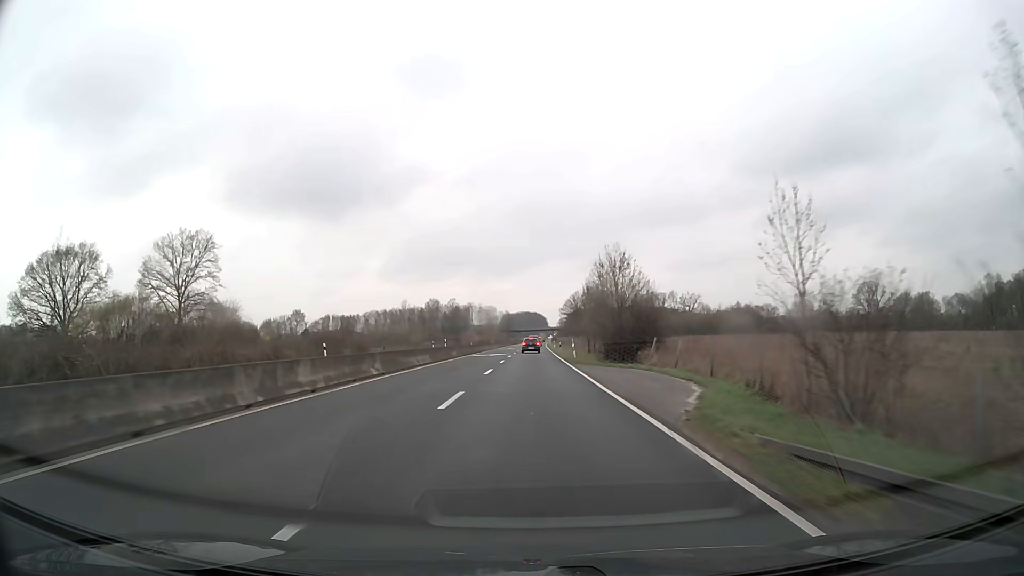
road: trunk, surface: asphalt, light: Day
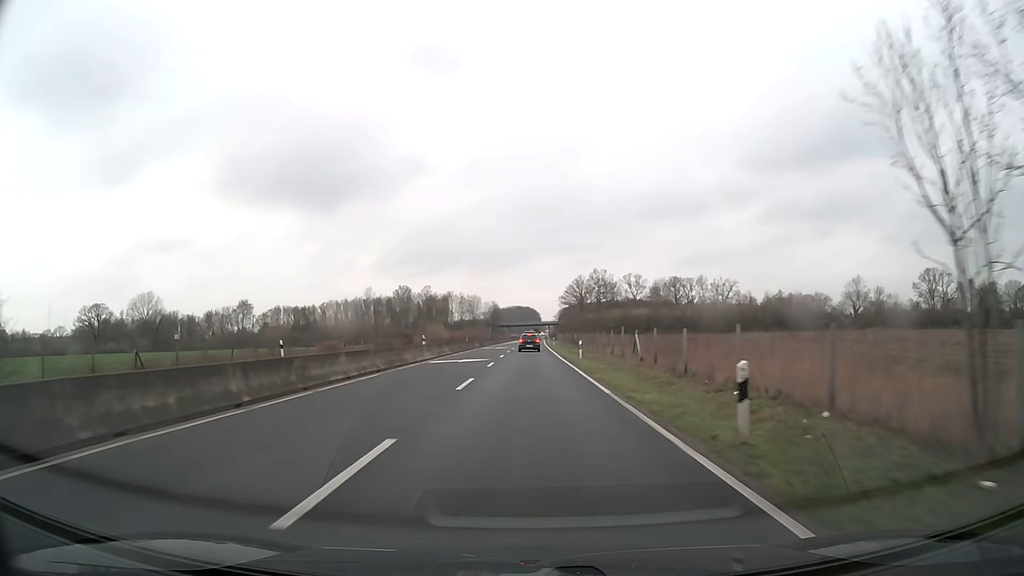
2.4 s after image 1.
(+0.3, +56.2) m; +1°
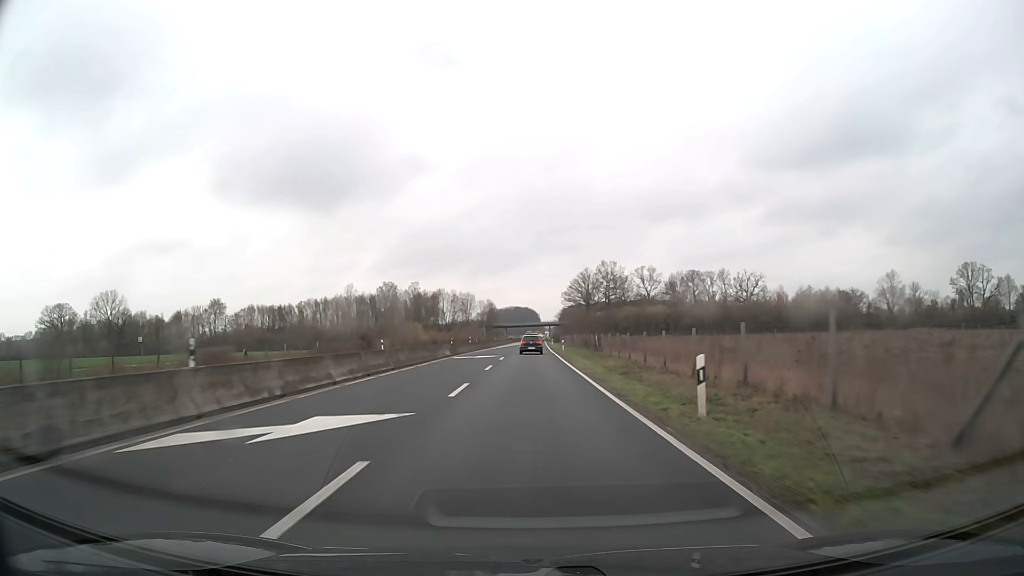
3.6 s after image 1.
(0.0, +25.5) m; 0°
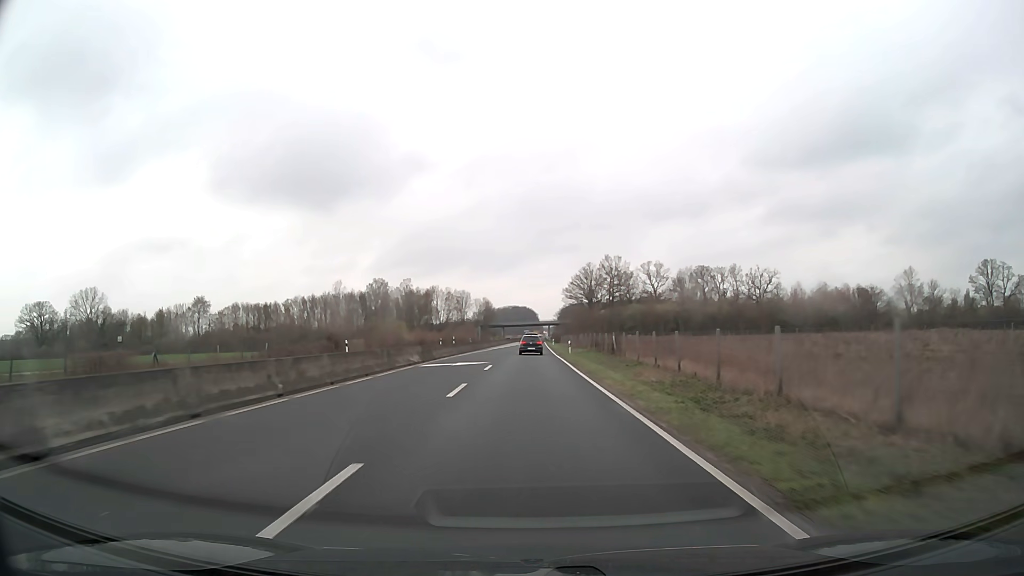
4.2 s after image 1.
(0.0, +12.2) m; 0°
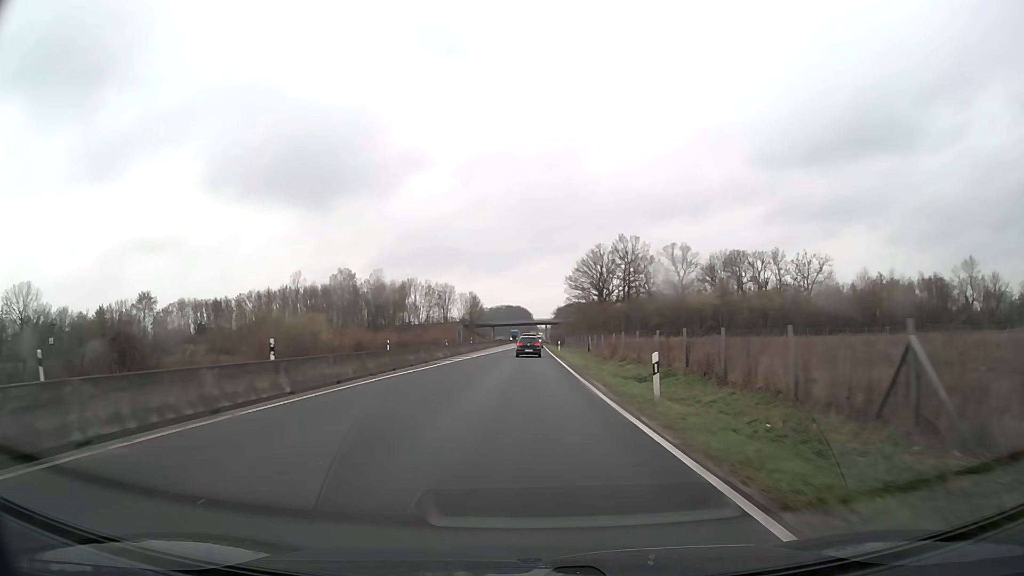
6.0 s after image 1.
(+0.2, +35.1) m; +1°
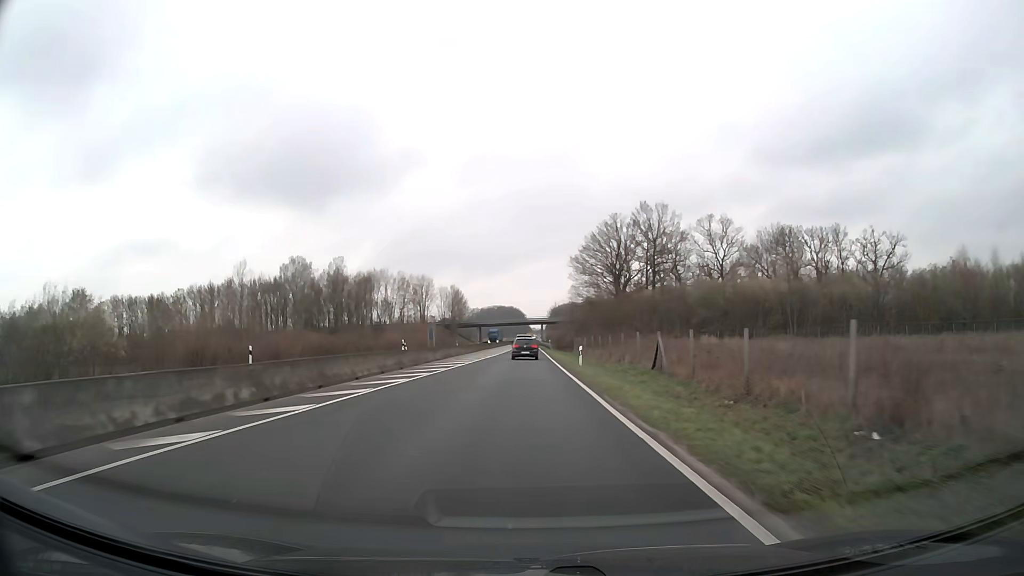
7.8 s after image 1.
(+0.2, +33.2) m; +1°
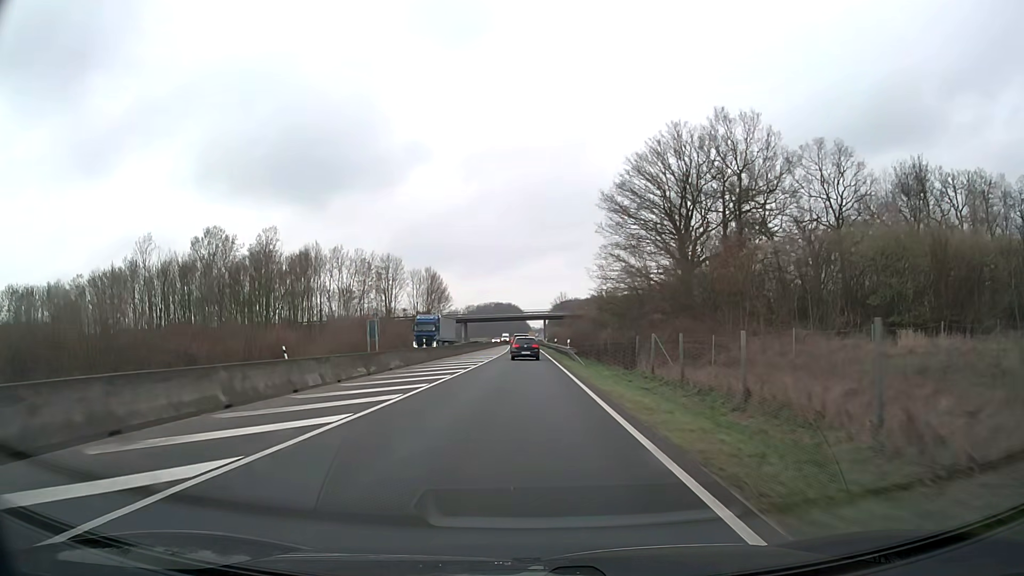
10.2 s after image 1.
(0.0, +41.9) m; 0°
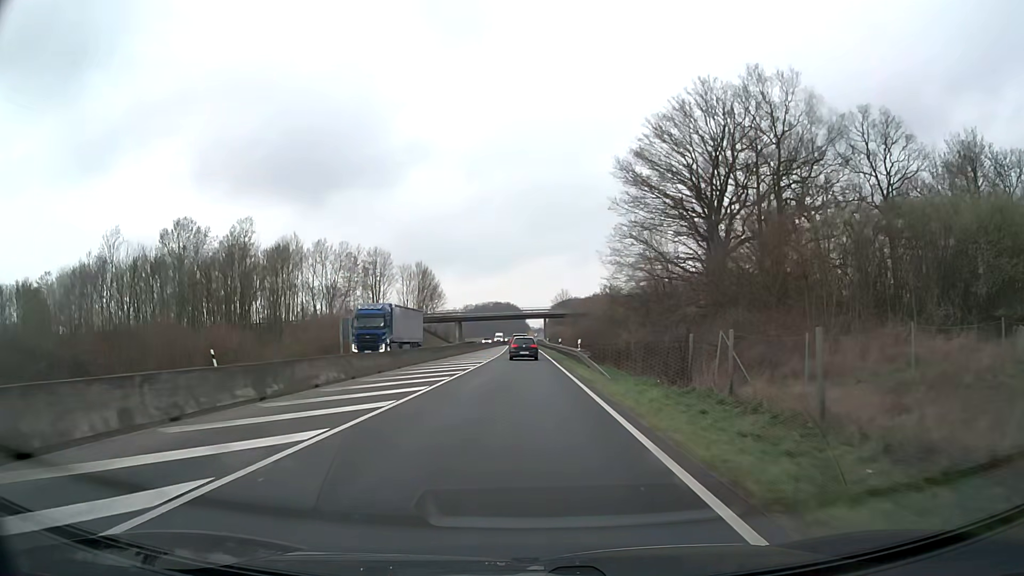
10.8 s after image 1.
(0.0, +10.1) m; 0°
(0, +10) (0, +20) (0, +30) (0, +40) (0, +50) (0, +60) (0, +70) (-1, +80) (-1, +90) (-1, +100) m
